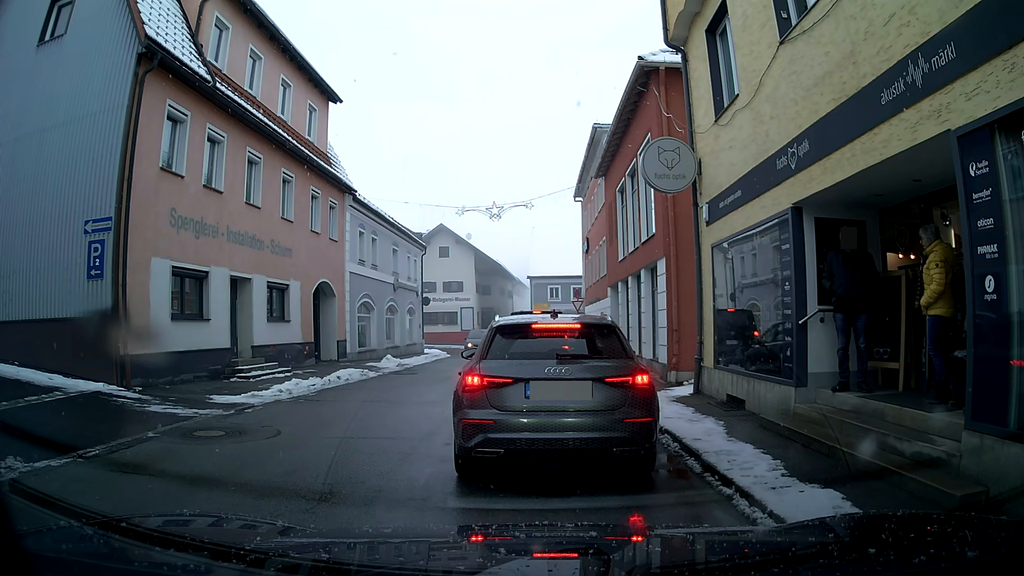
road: secondary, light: Day
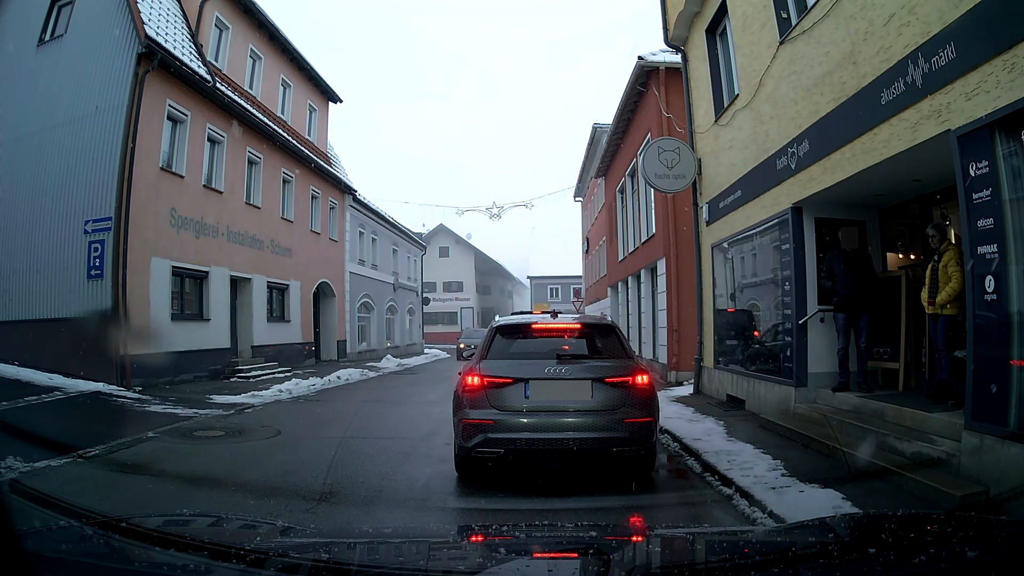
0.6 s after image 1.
(0.0, 0.0) m; 0°
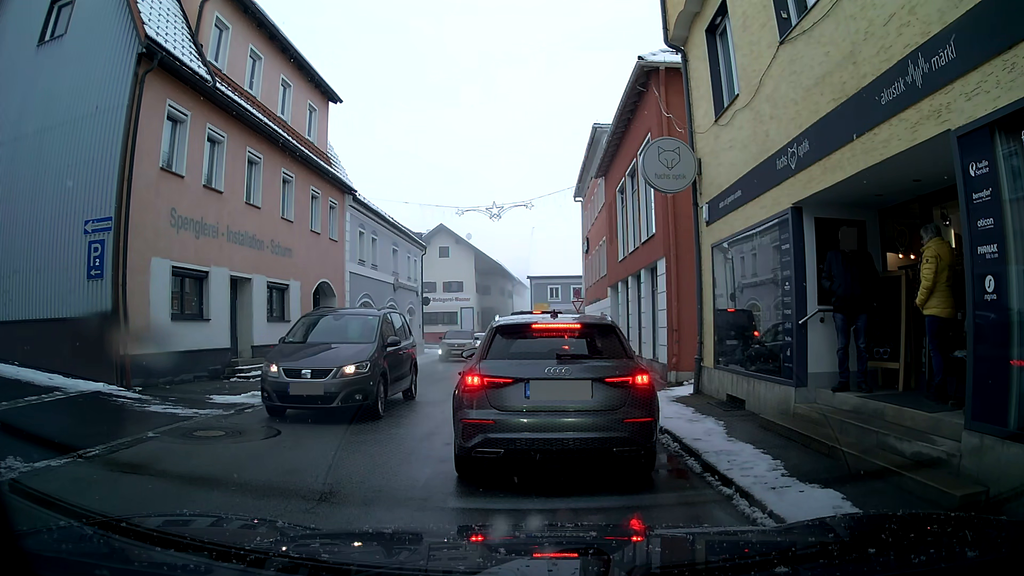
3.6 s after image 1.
(0.0, 0.0) m; 0°
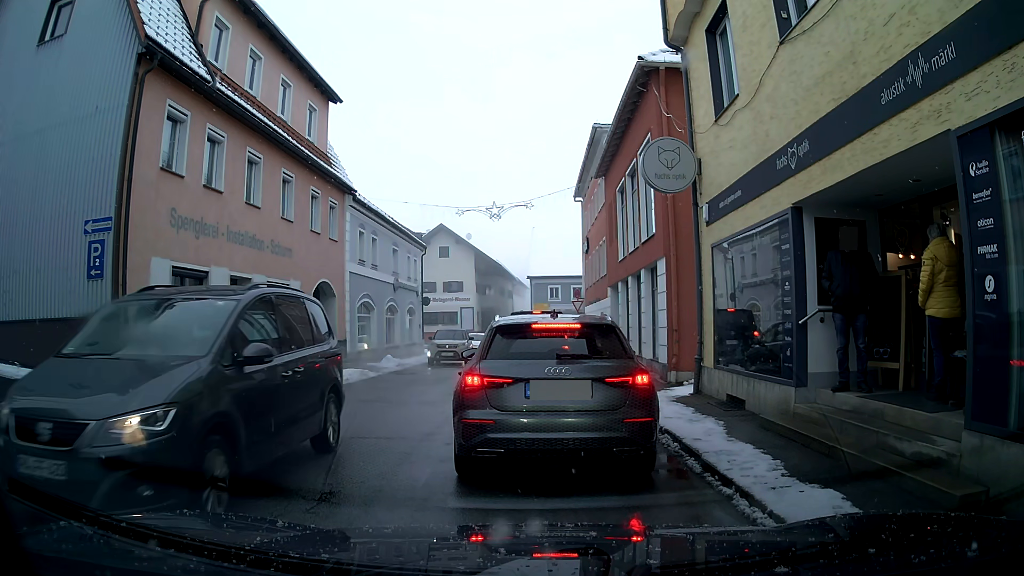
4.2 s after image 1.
(0.0, 0.0) m; 0°
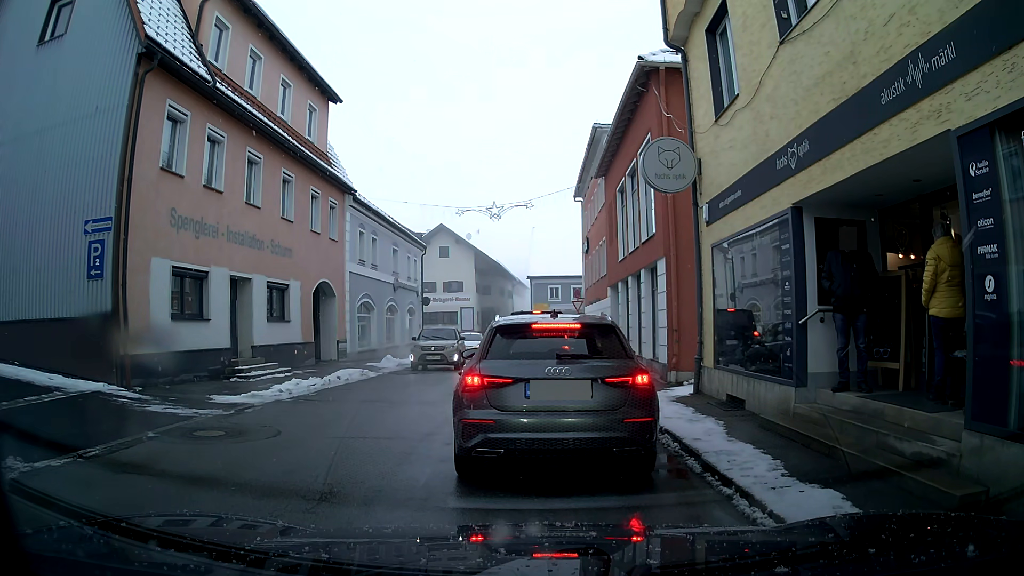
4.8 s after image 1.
(0.0, 0.0) m; 0°
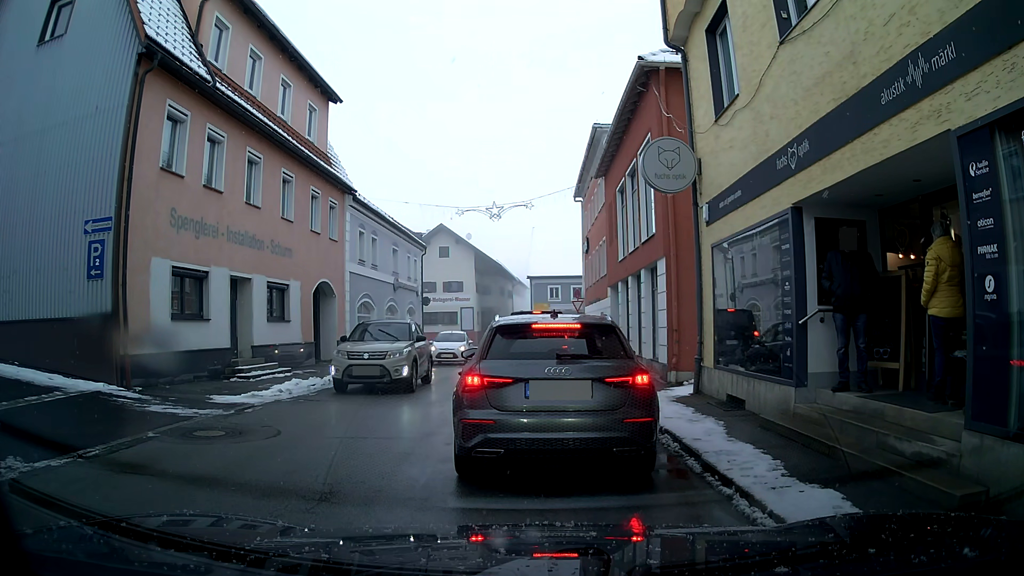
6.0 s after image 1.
(0.0, 0.0) m; 0°
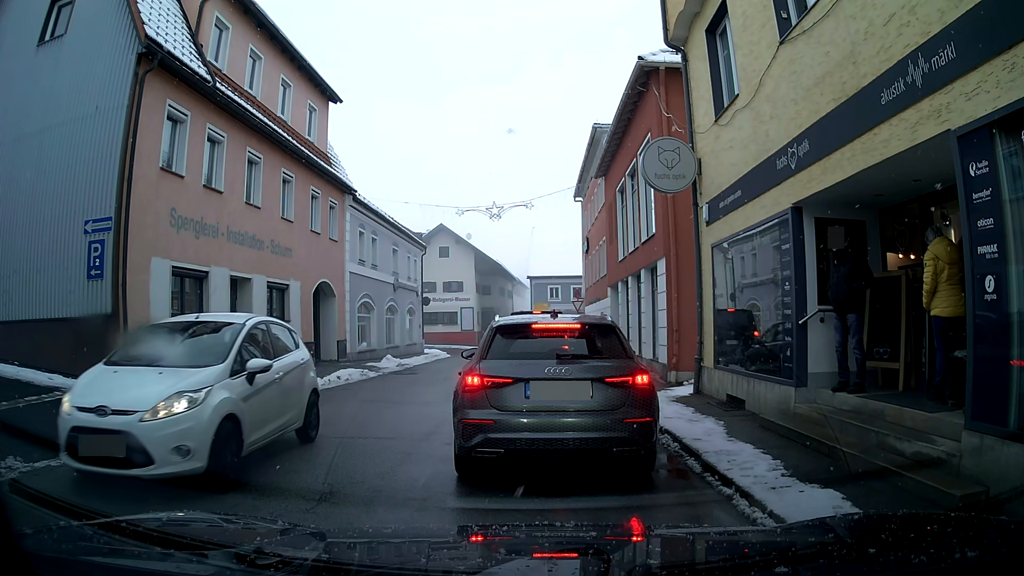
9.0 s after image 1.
(0.0, 0.0) m; 0°
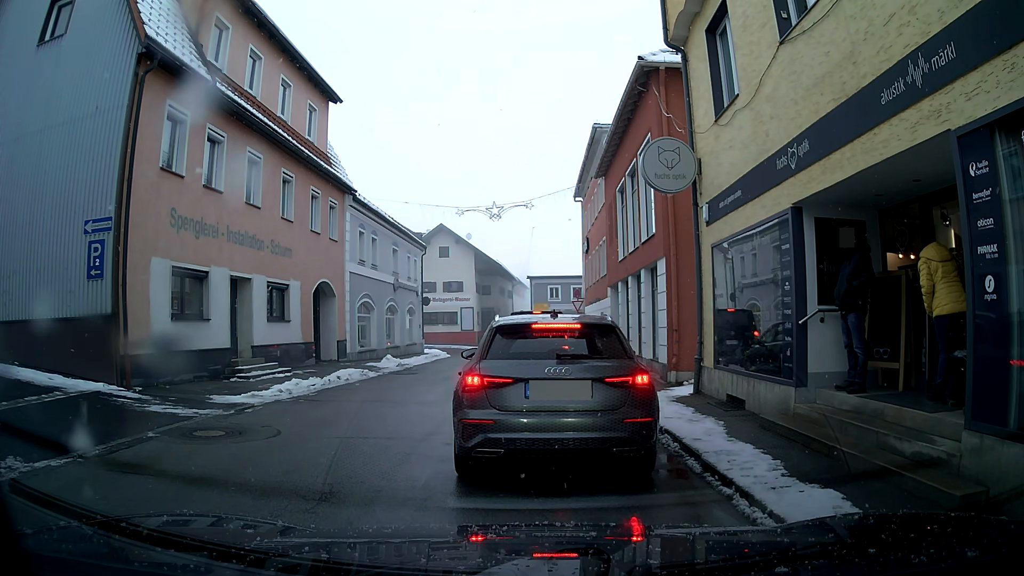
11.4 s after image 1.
(0.0, 0.0) m; 0°
(+2, +10) (+5, +19) (+8, +29) (+10, +39) (+14, +47) (+24, +49) (+34, +46) (+43, +43) (+53, +41) (+63, +38) m
